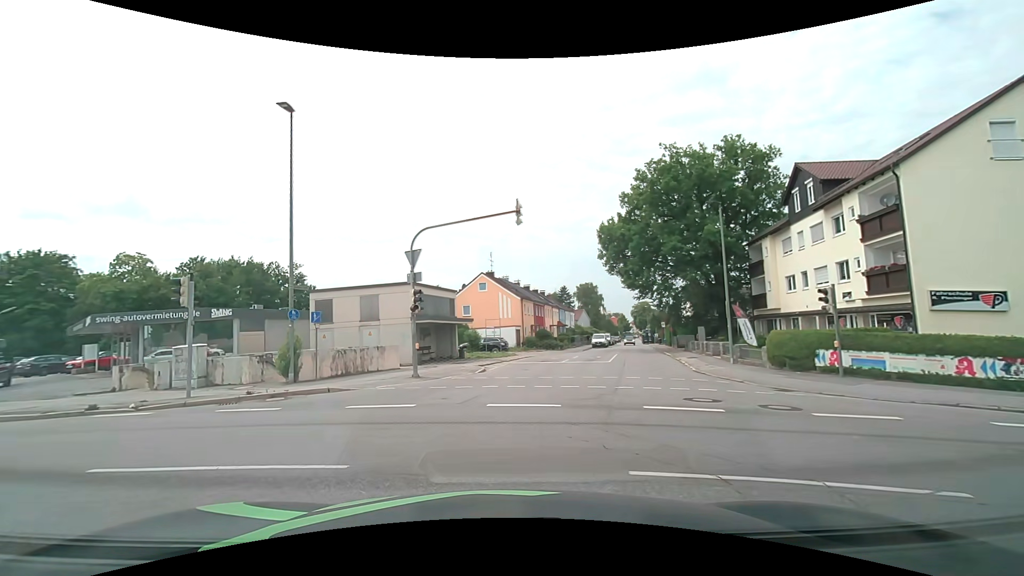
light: Day
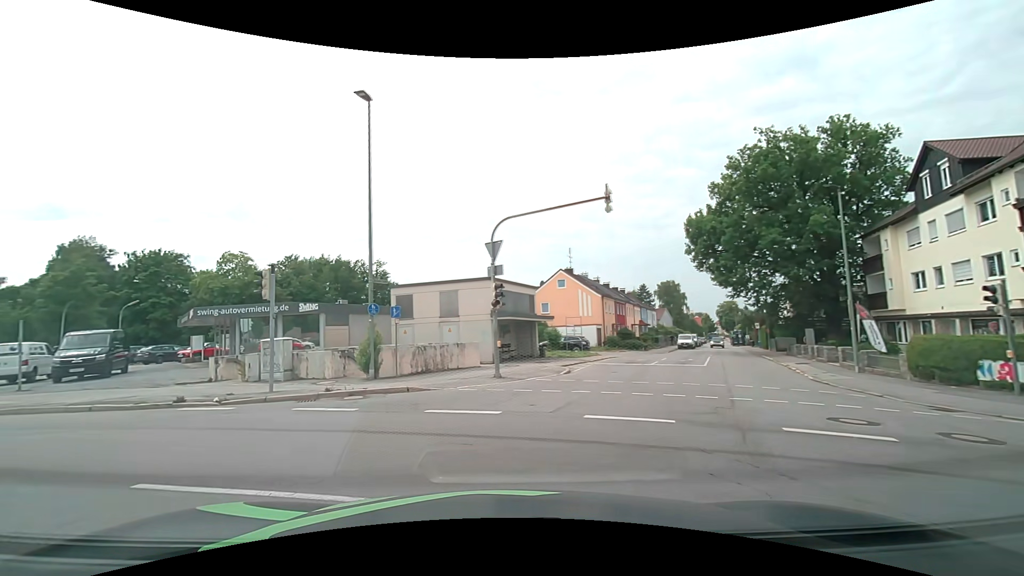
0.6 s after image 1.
(-0.1, +1.6) m; -7°
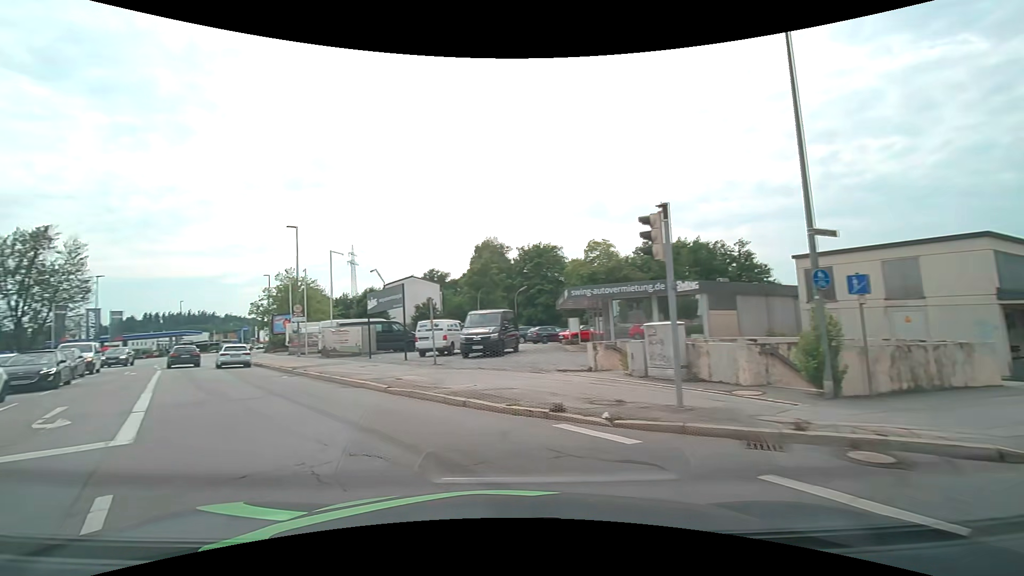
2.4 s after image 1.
(-2.1, +6.1) m; -40°
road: tertiary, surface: asphalt
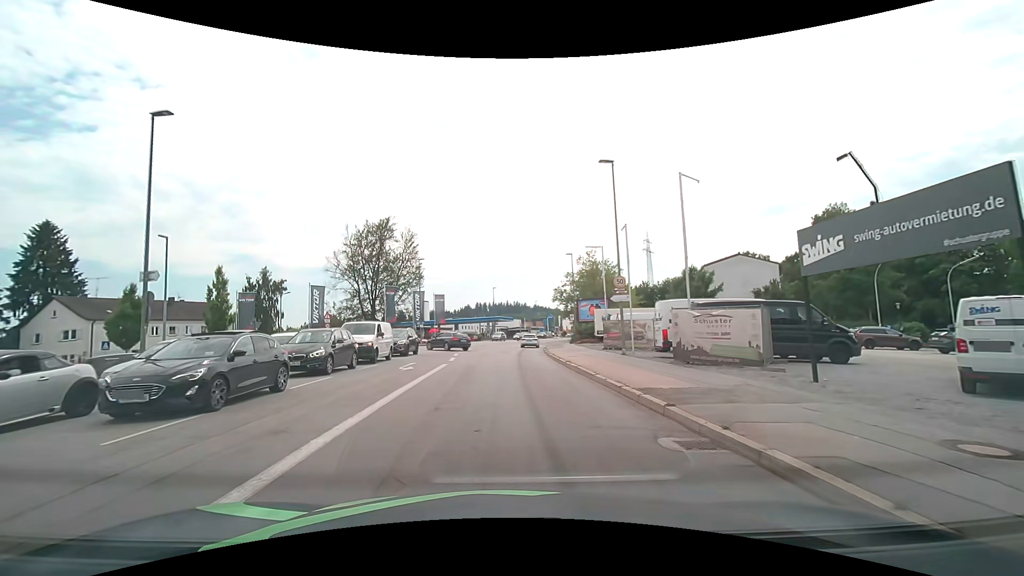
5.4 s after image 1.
(-6.3, +14.8) m; -31°
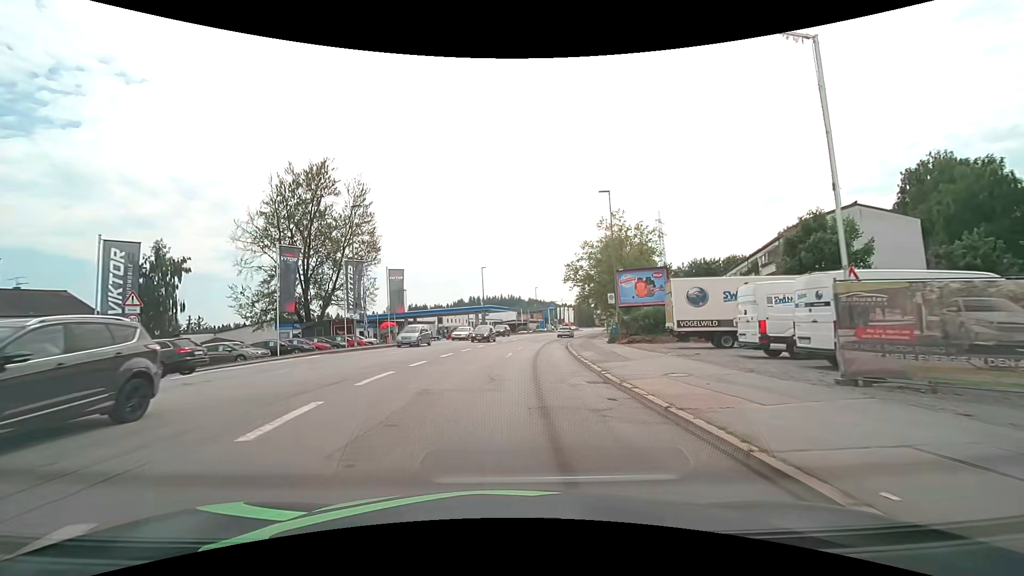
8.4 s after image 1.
(-0.1, +24.4) m; +1°
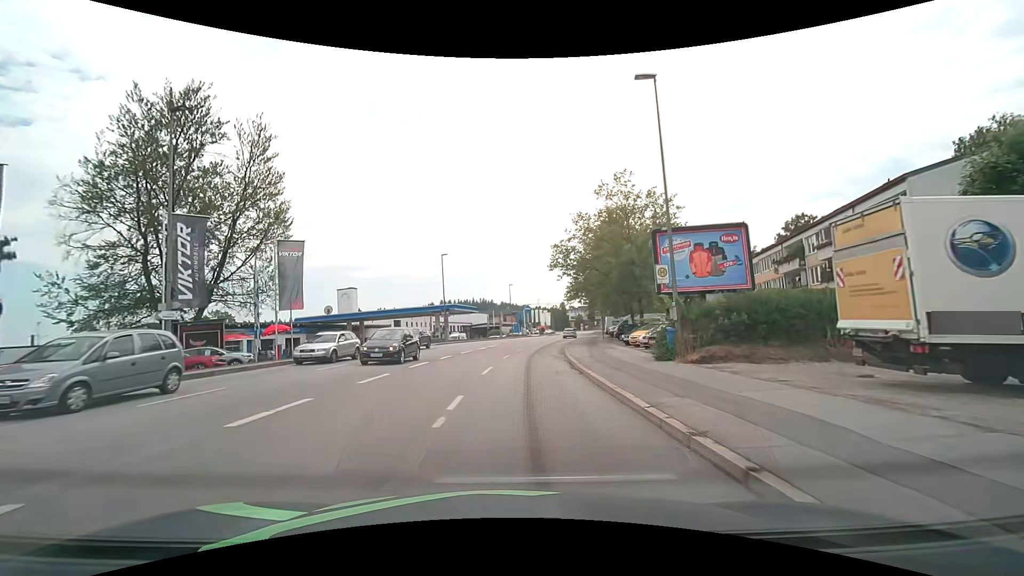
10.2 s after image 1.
(+0.3, +16.4) m; +2°
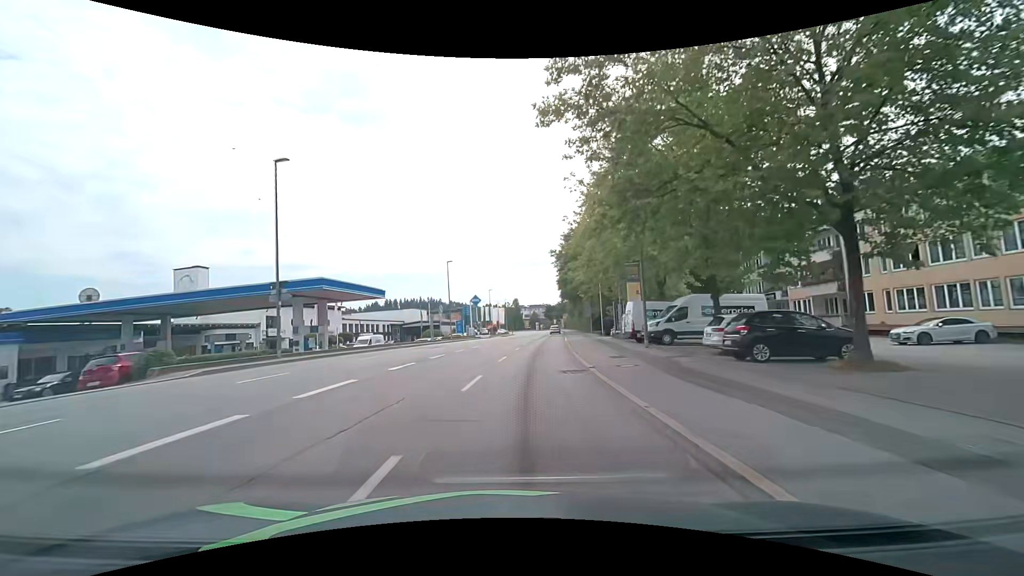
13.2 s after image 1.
(+1.6, +32.3) m; +6°
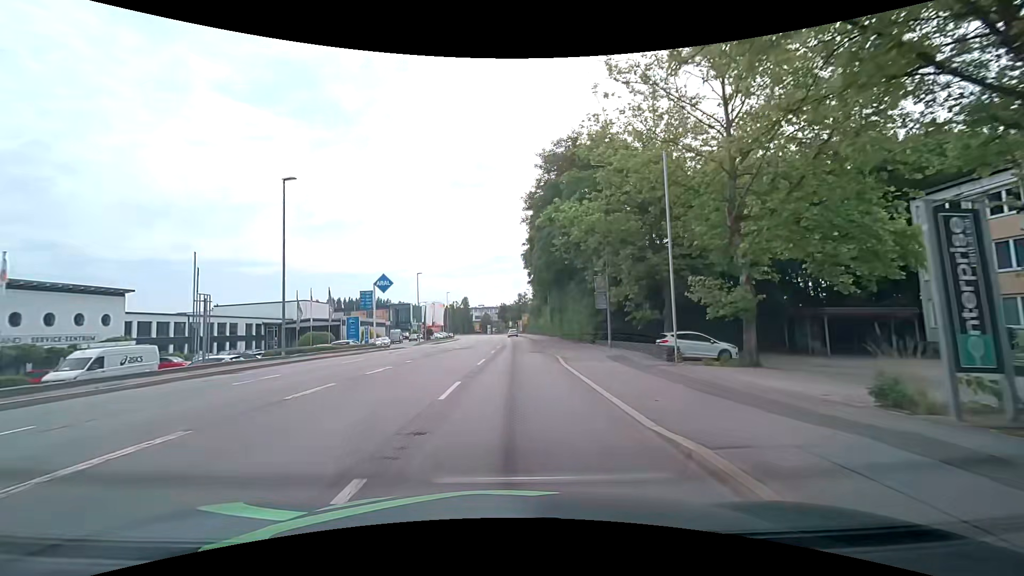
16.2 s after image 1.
(+1.9, +35.9) m; +5°
(0, +10) (0, +20) (0, +30) (0, +40) (0, +50) (+1, +60) (+1, +70) (+1, +80) (0, +90) (0, +100) m
